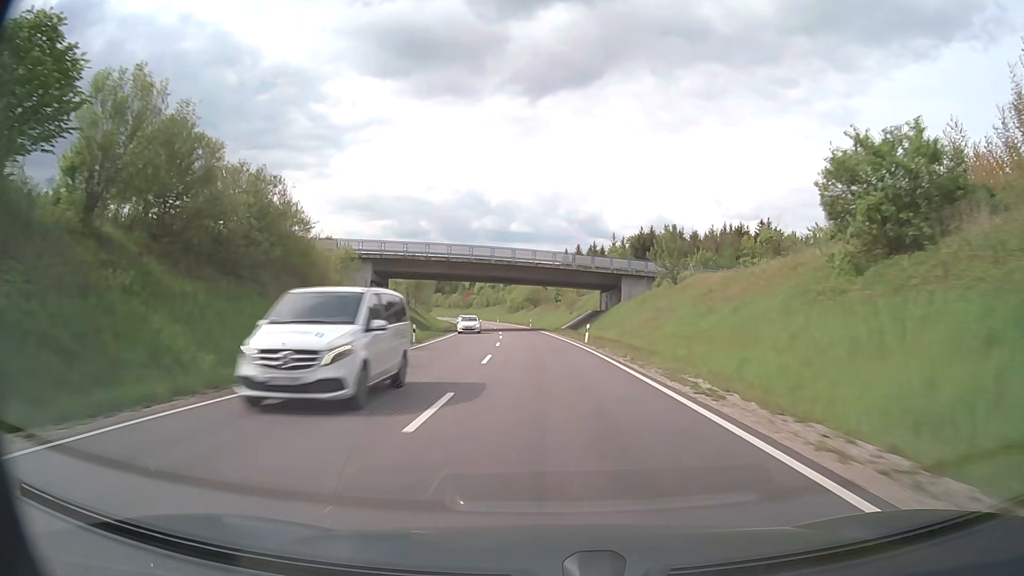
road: primary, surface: asphalt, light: Day
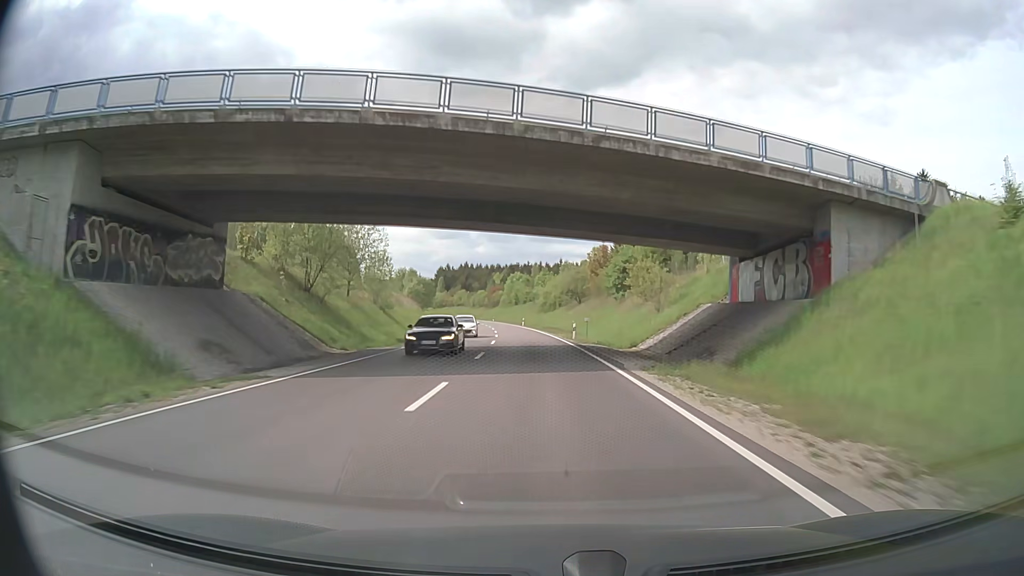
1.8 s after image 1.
(-1.2, +46.7) m; -3°
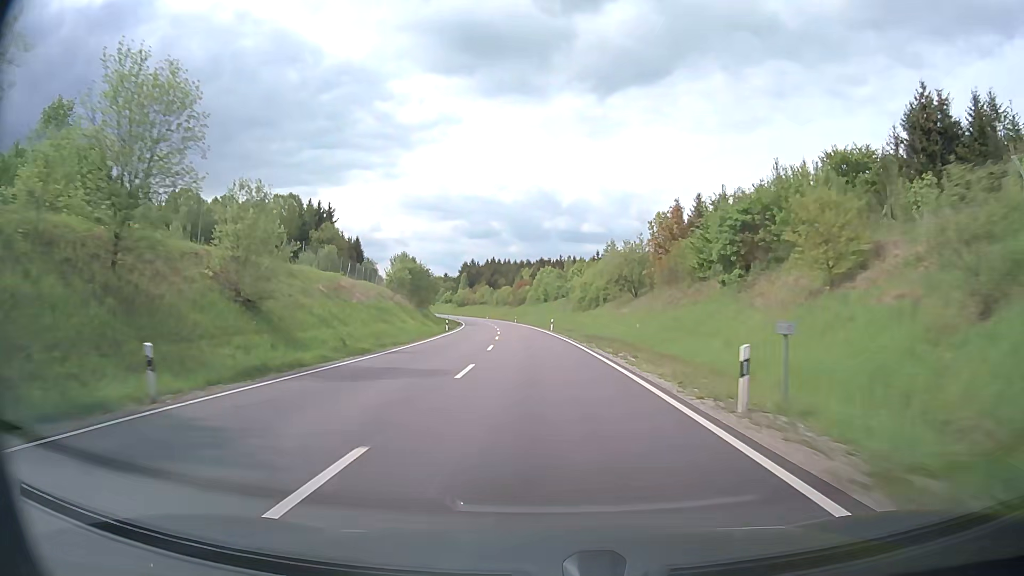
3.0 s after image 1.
(-0.8, +31.1) m; -3°
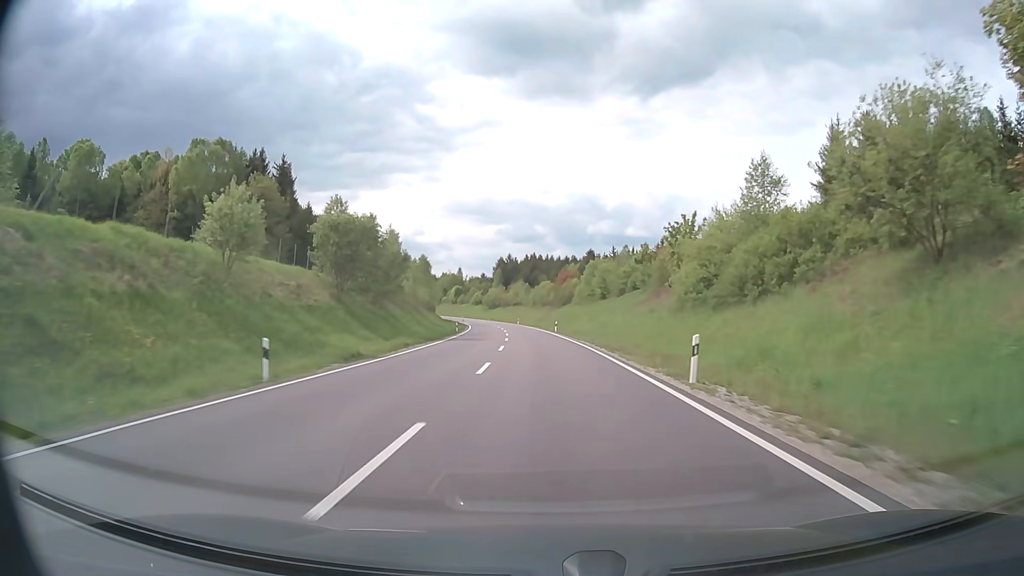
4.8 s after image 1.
(-1.3, +46.6) m; -3°
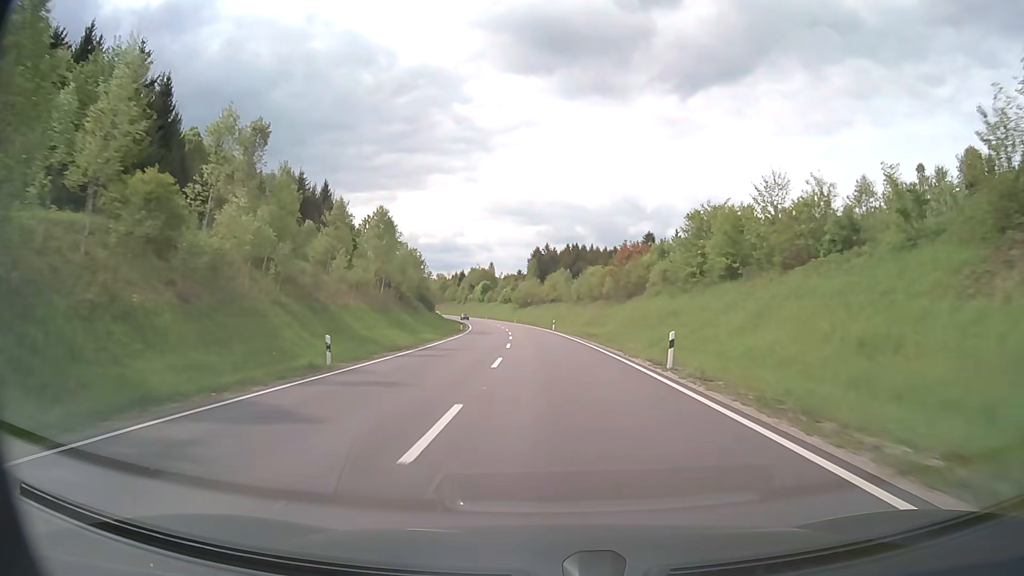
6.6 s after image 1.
(-1.3, +46.6) m; -3°
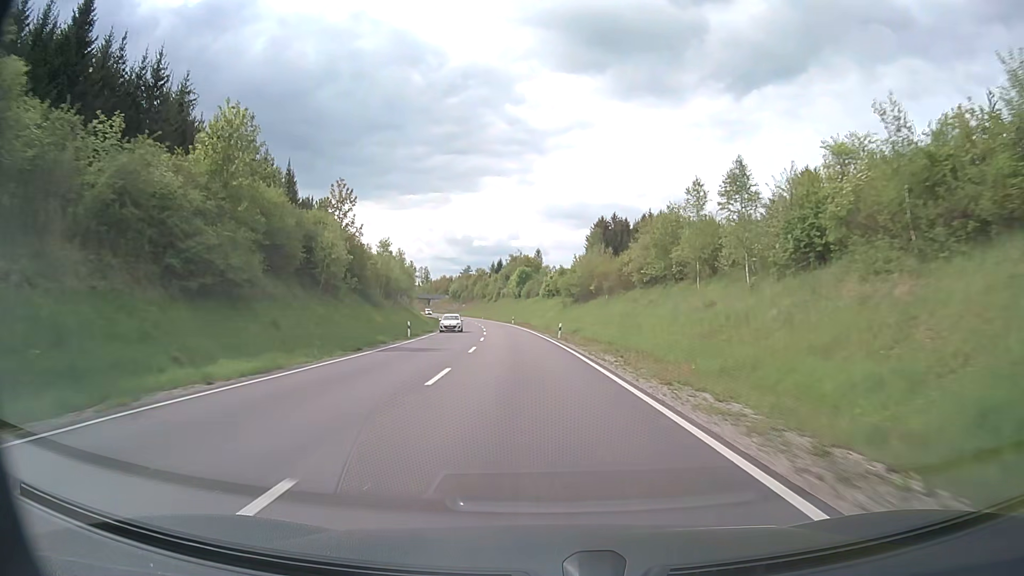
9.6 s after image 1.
(-3.0, +77.6) m; -5°
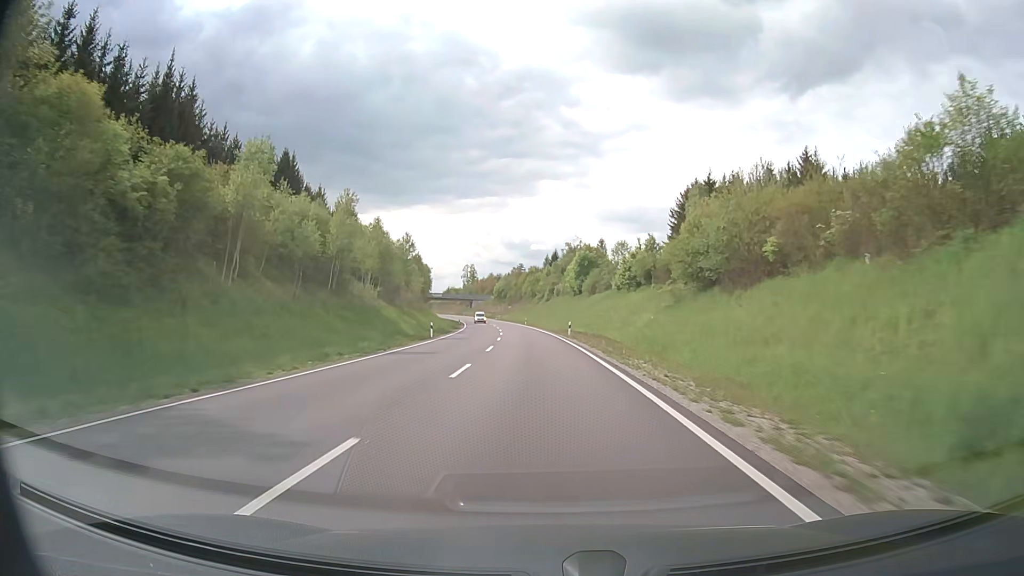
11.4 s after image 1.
(-2.1, +46.4) m; -5°
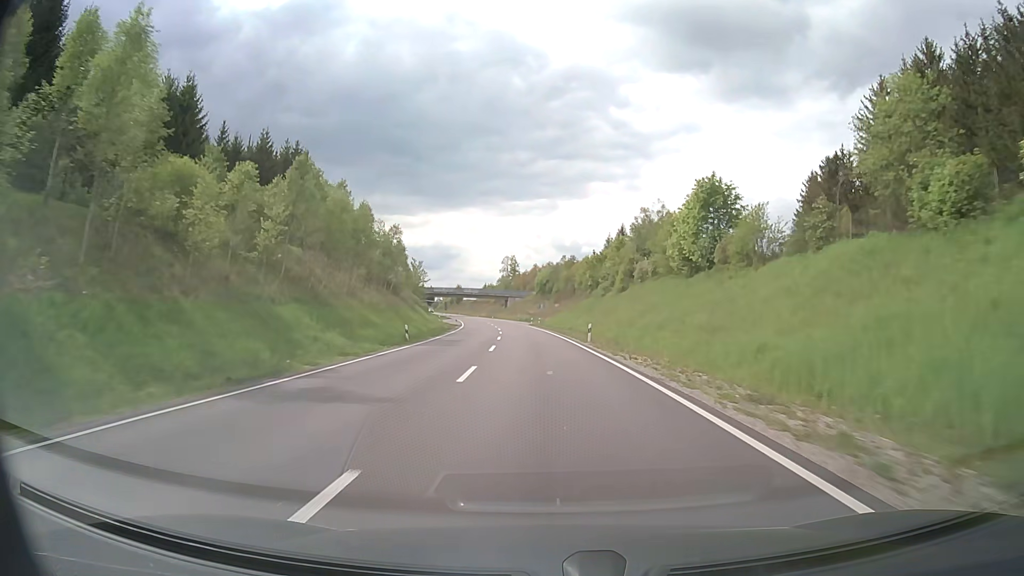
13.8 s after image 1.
(-2.5, +61.8) m; -4°
(0, +10) (0, +20) (-1, +30) (-1, +40) (-2, +50) (-2, +60) (-3, +70) (-4, +80) (-5, +90) (-7, +100) m
